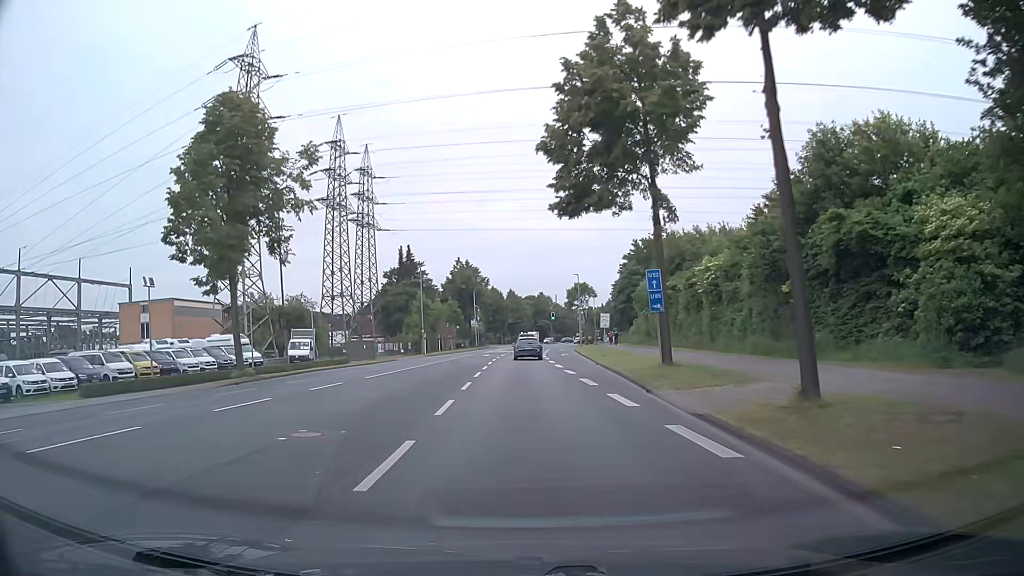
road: secondary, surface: asphalt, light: Day
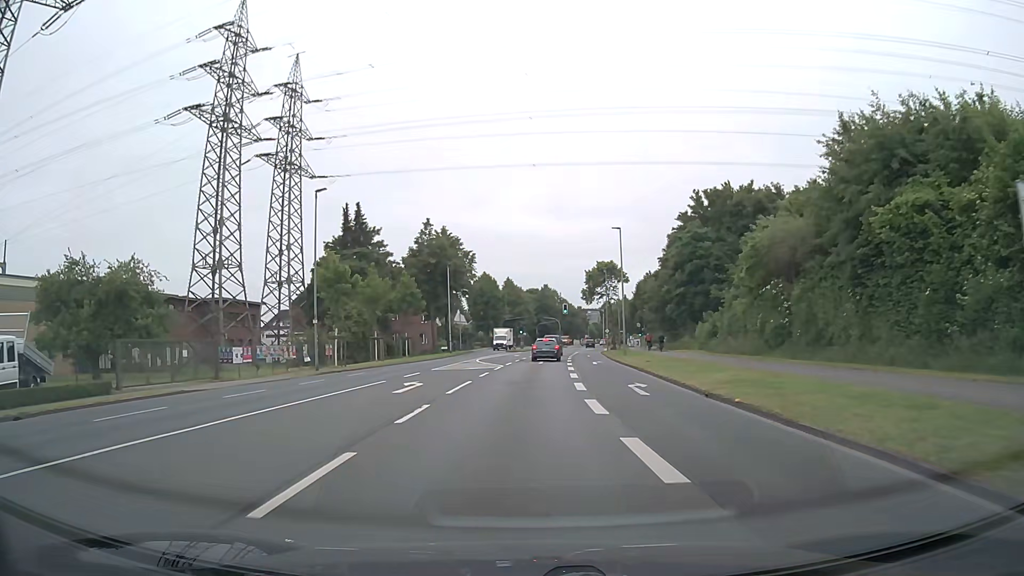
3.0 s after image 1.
(-0.1, +38.0) m; 0°
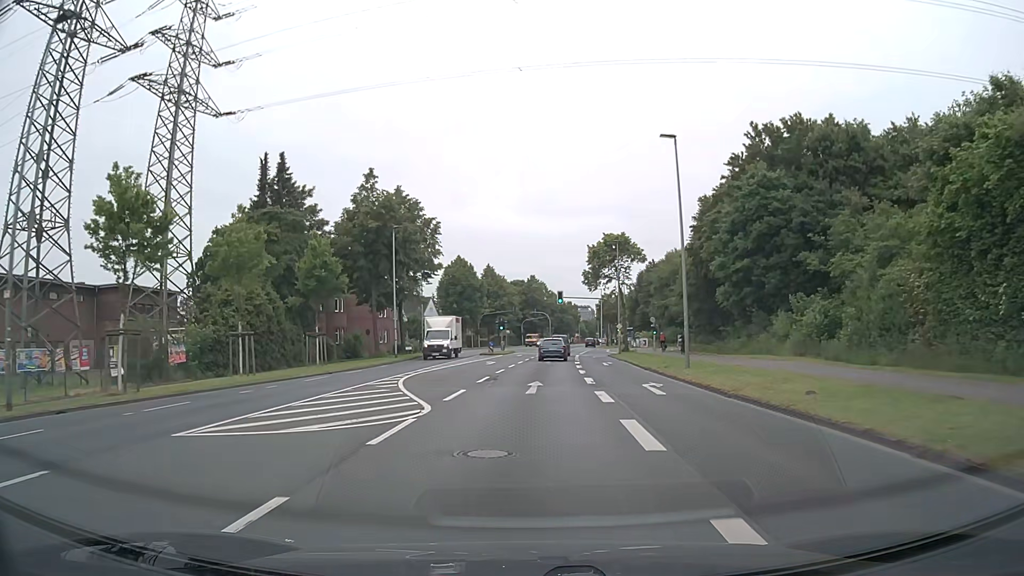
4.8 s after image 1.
(+0.2, +22.8) m; +1°
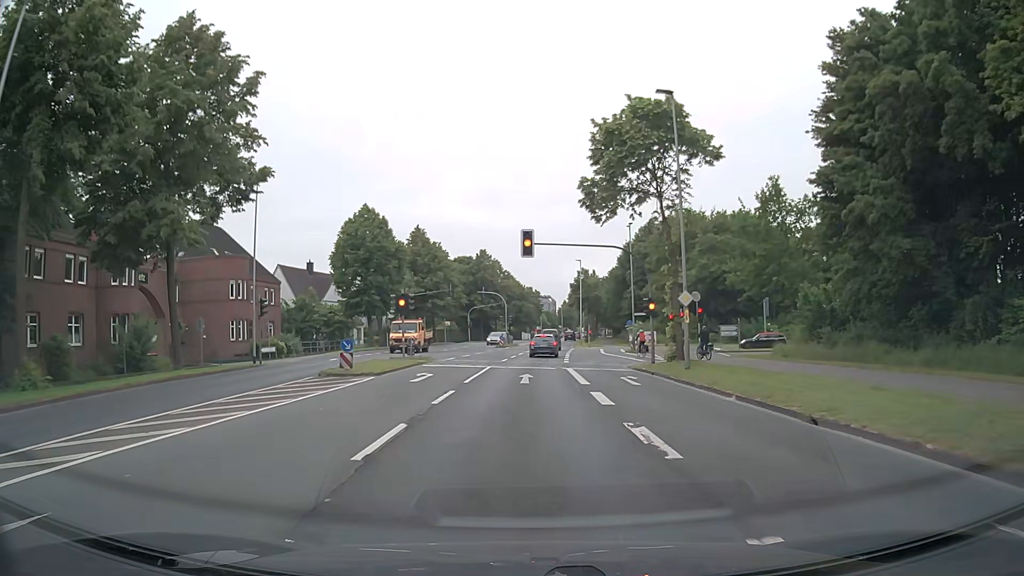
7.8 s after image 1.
(+1.4, +37.2) m; +4°
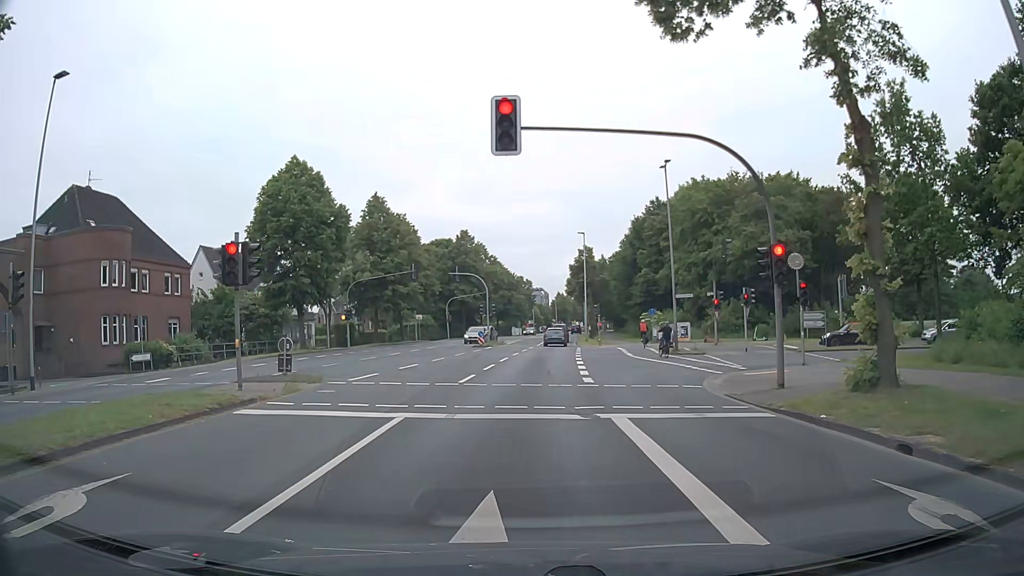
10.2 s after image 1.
(+0.3, +17.7) m; +1°
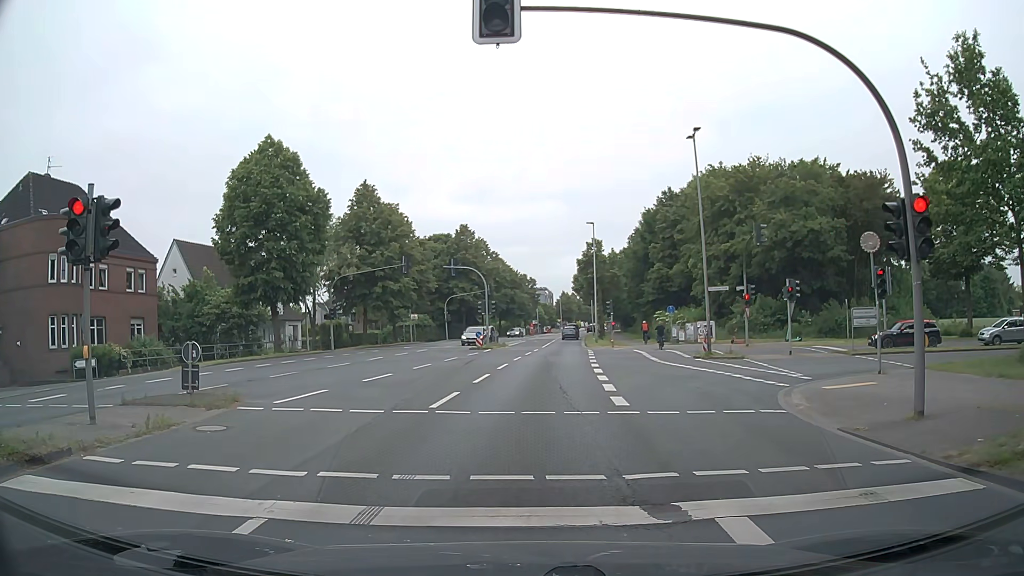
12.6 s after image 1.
(0.0, +5.6) m; -2°
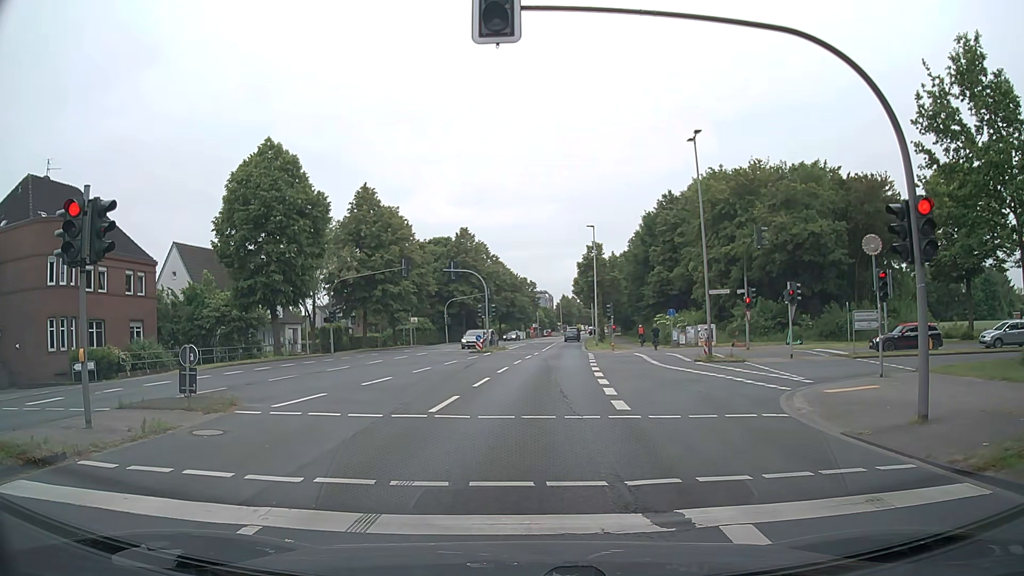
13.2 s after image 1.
(0.0, +0.1) m; 0°
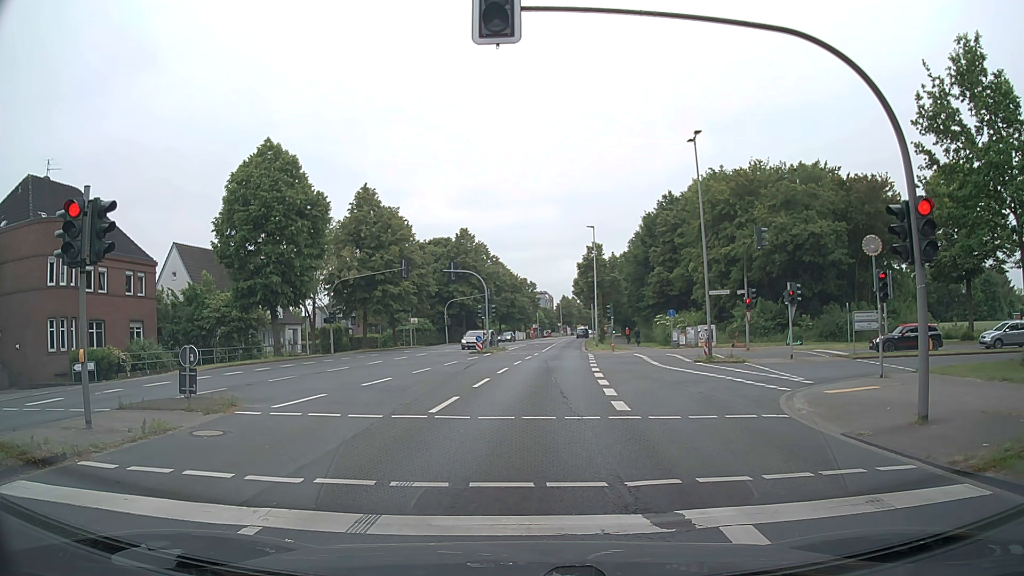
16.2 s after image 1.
(0.0, +0.1) m; 0°
(0, +10) (+1, +20) (+2, +30) (+3, +40) (+4, +50) (+5, +60) (+6, +70) (+7, +80) (+9, +90) (+10, +99) m
